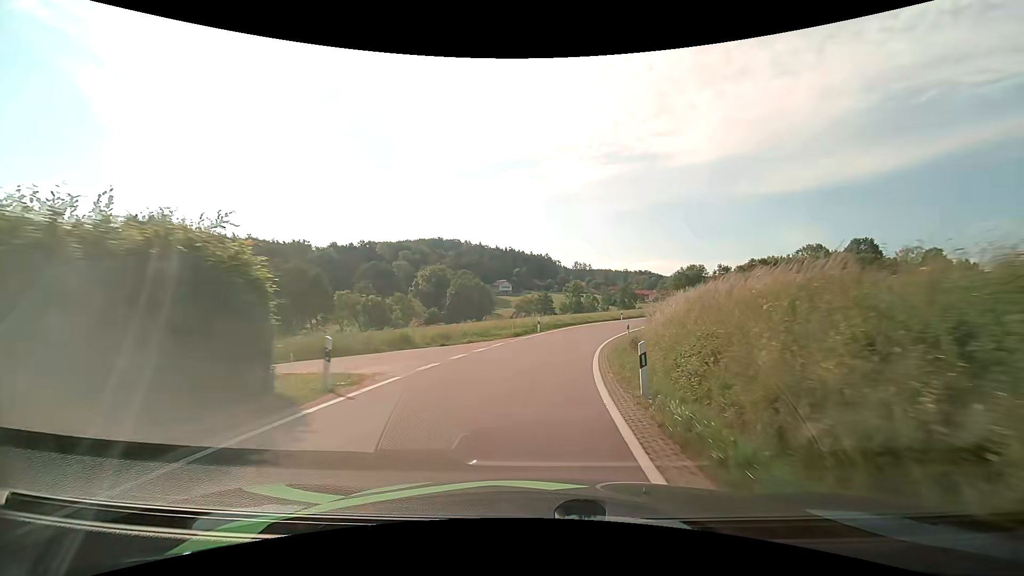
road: tertiary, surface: asphalt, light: Day
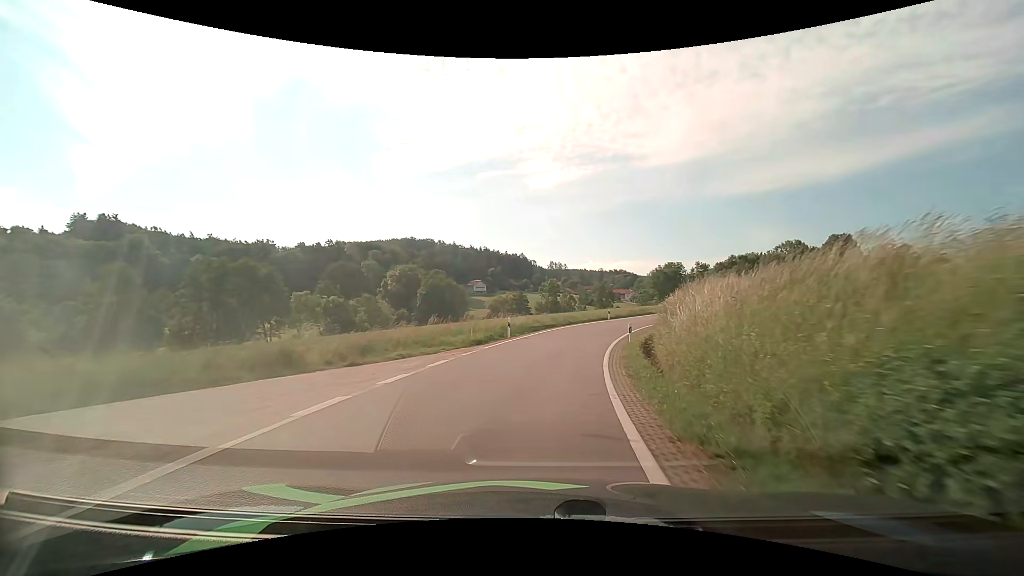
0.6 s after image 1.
(+0.2, +8.7) m; +3°
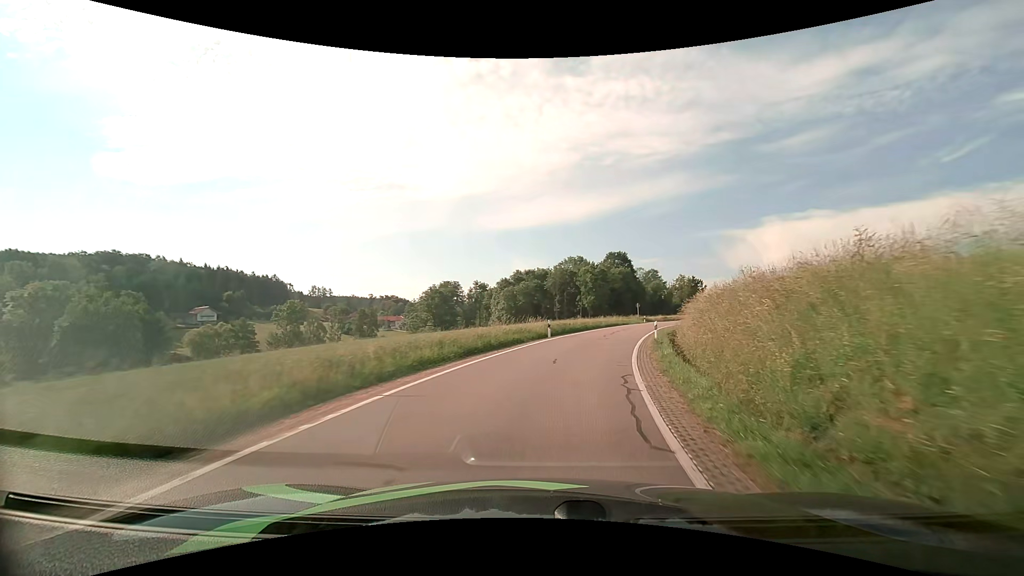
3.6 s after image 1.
(+8.5, +42.7) m; +25°
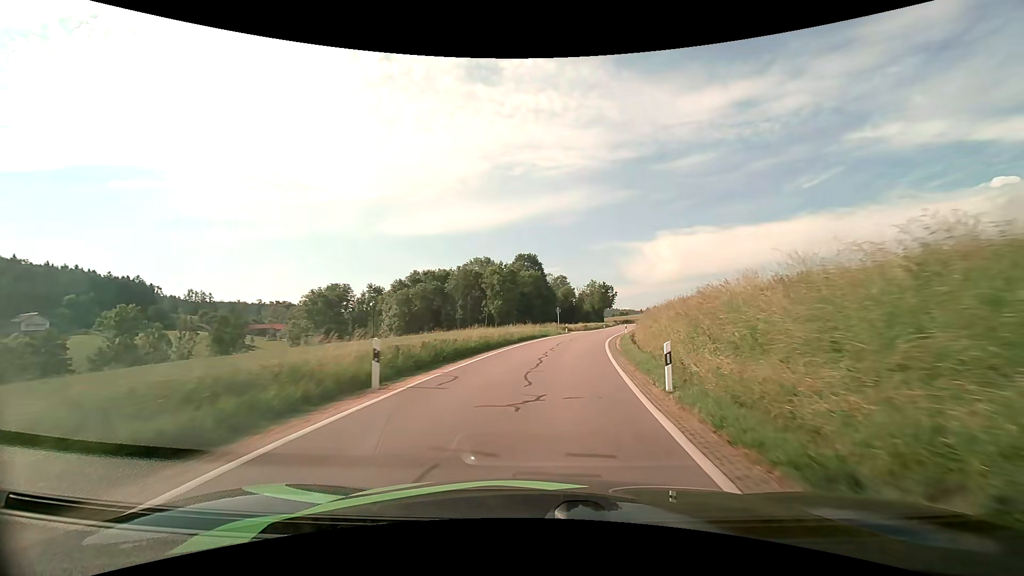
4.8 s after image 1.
(+1.9, +18.2) m; +11°
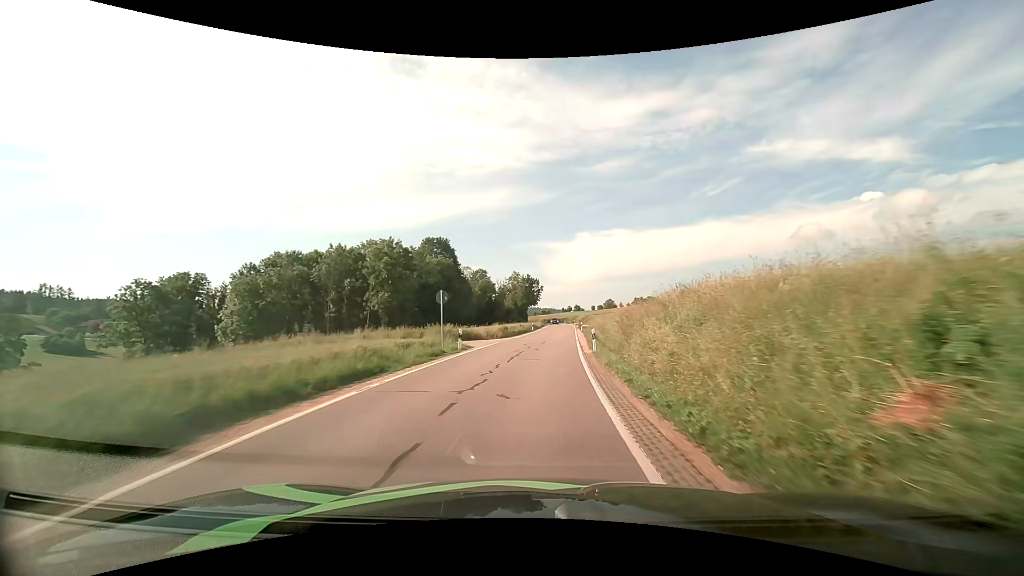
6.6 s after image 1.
(+2.7, +29.1) m; +9°
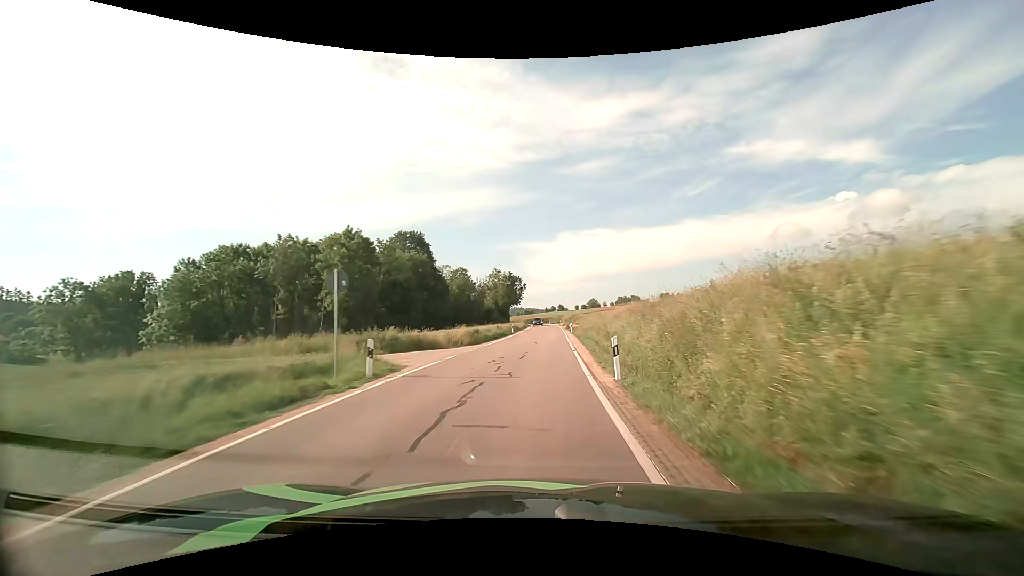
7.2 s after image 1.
(+0.2, +10.2) m; +2°
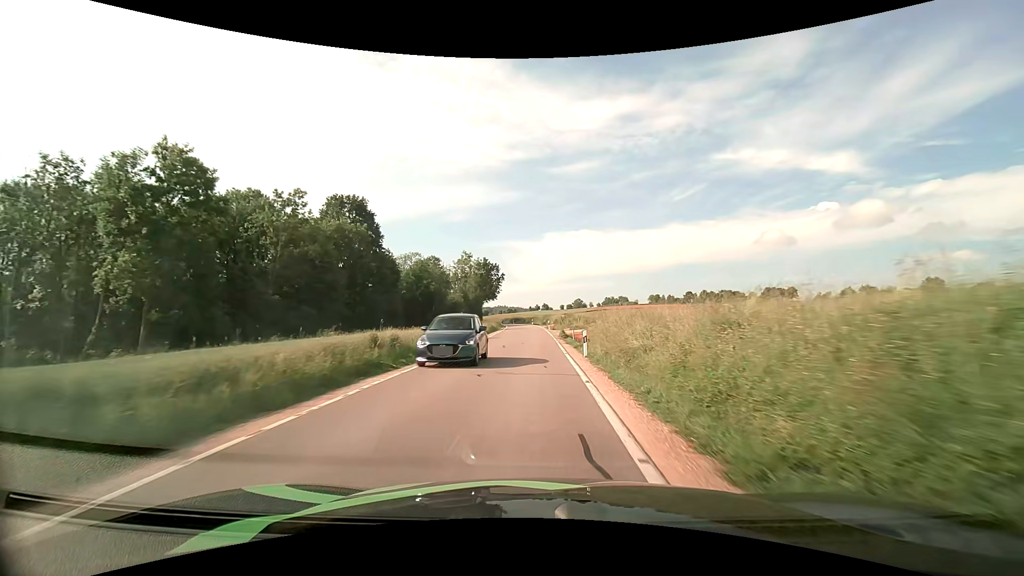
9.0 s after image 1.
(+0.8, +30.5) m; +2°
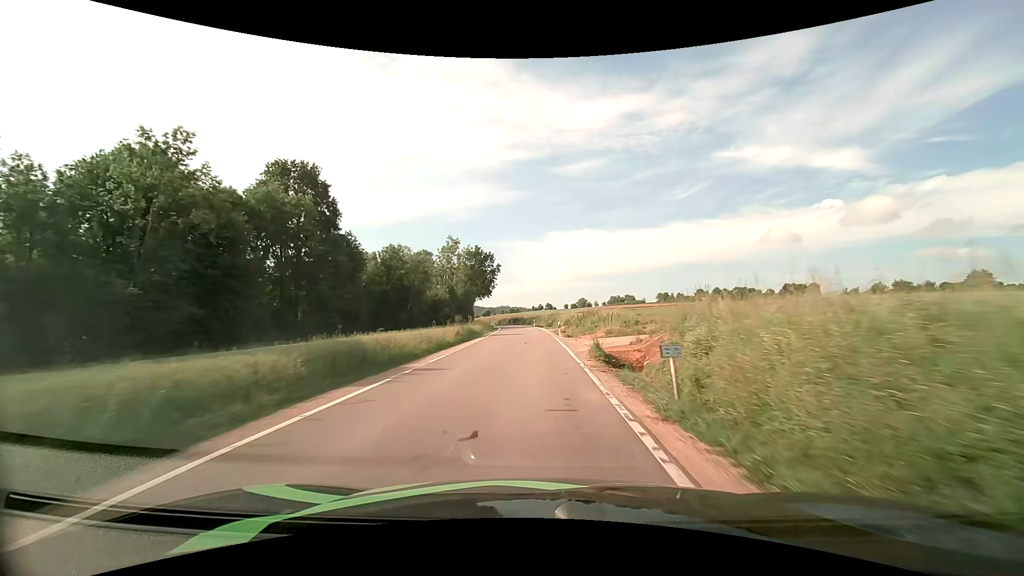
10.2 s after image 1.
(-0.1, +20.9) m; 0°
(0, +10) (0, +20) (0, +30) (-1, +40) (-1, +50) (-2, +60) (-2, +70) (-4, +80) (-5, +90) (-7, +100) m
